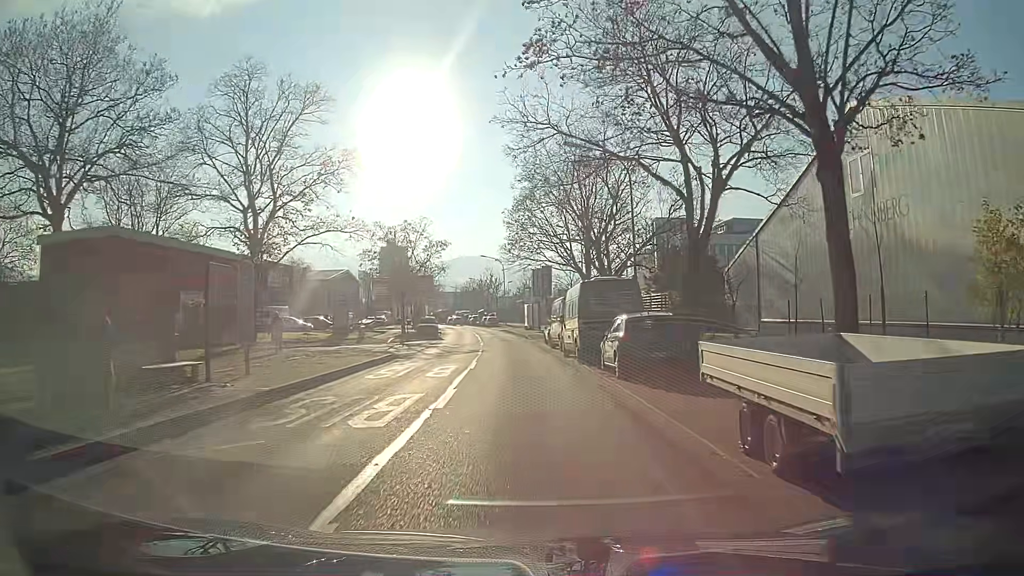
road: secondary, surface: asphalt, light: Day
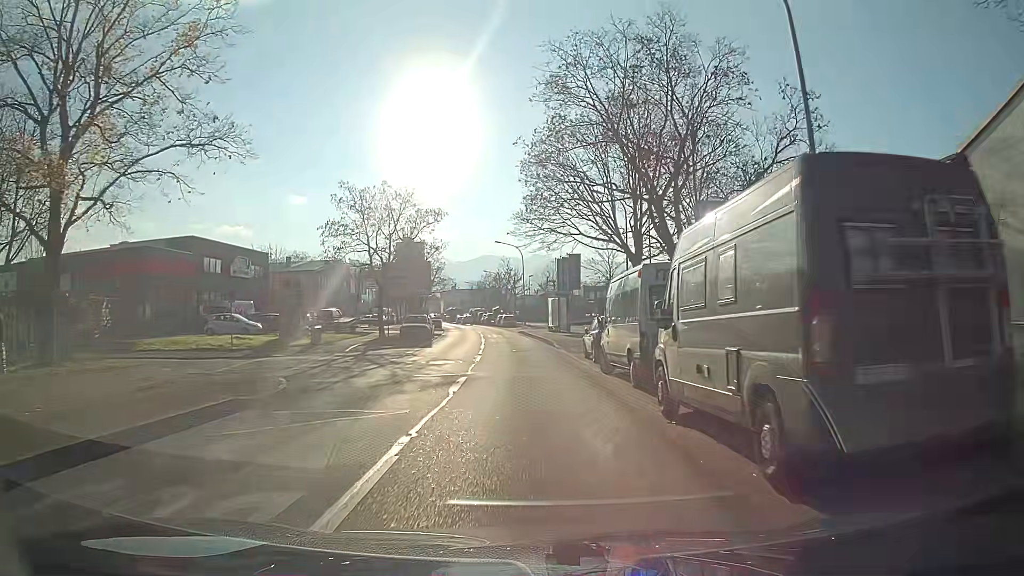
(-0.2, +15.9) m; -2°
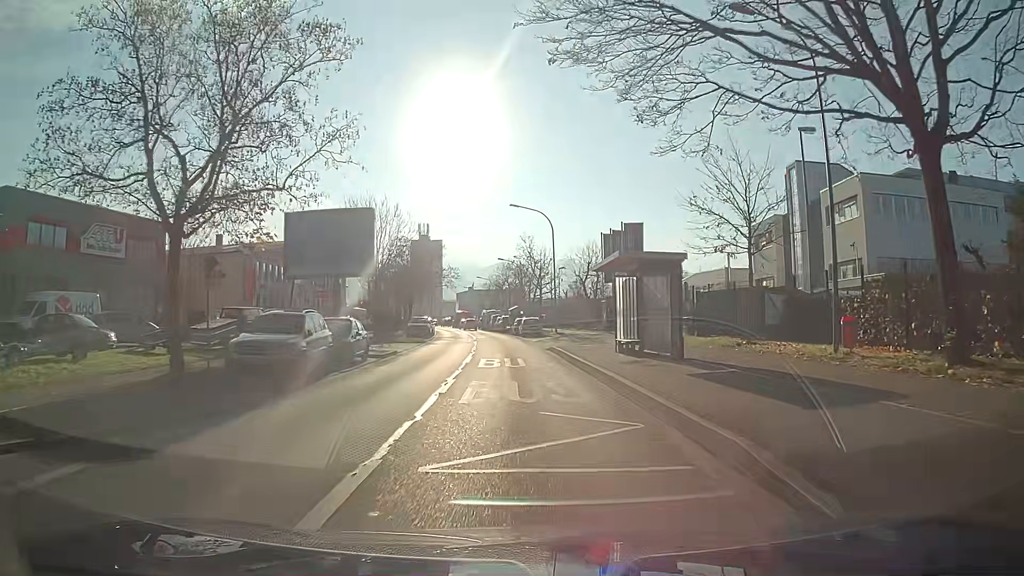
(-0.6, +27.7) m; -2°
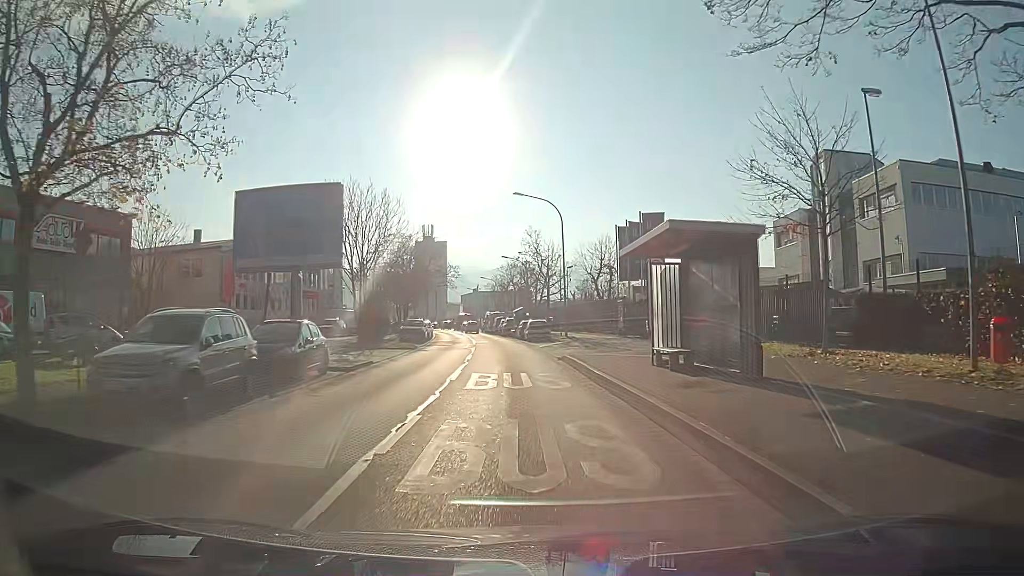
(0.0, +5.7) m; -1°
(0, +10) (0, +20) (-1, +30) (-2, +40) (-3, +50) (-4, +60) (-5, +70) (-6, +80) (-7, +90) (-8, +100) m
